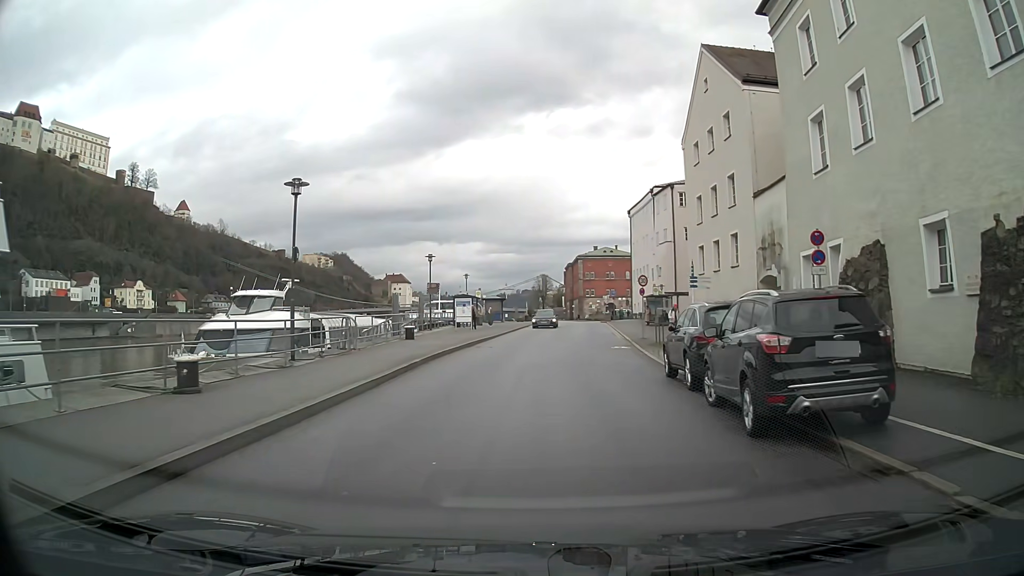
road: residential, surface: asphalt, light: Day
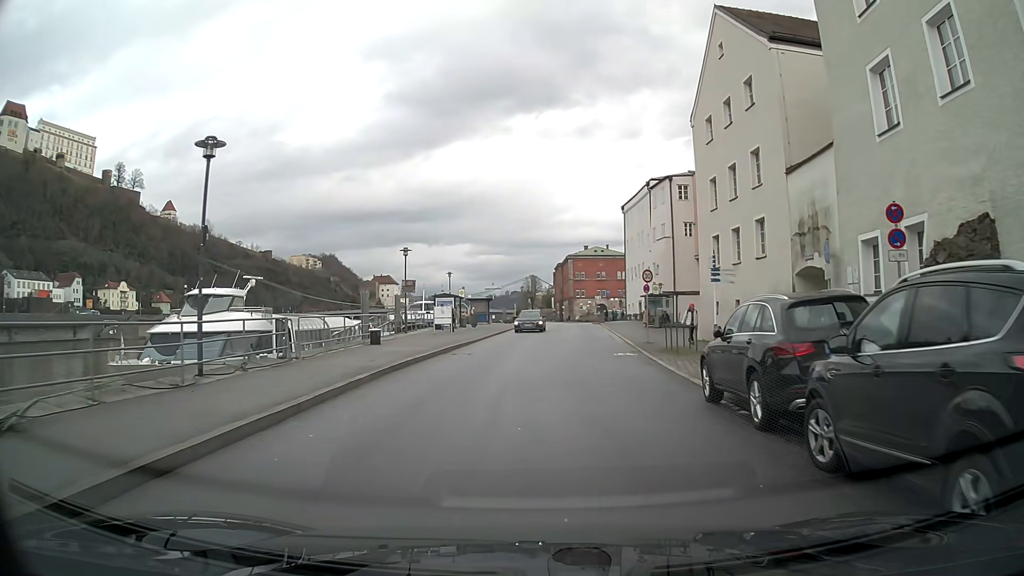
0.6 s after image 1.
(+0.1, +4.7) m; +1°
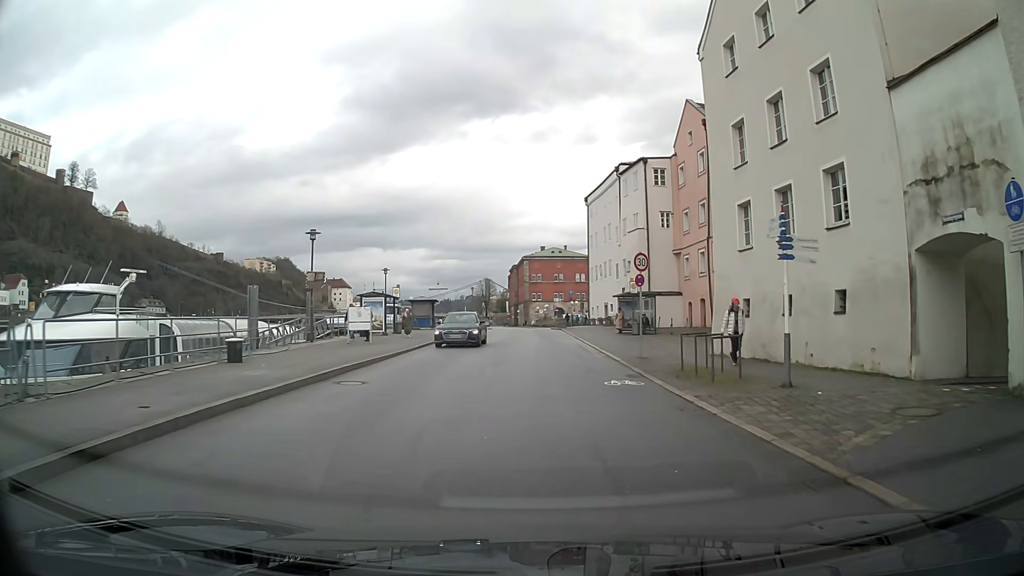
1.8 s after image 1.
(+0.4, +9.3) m; +5°
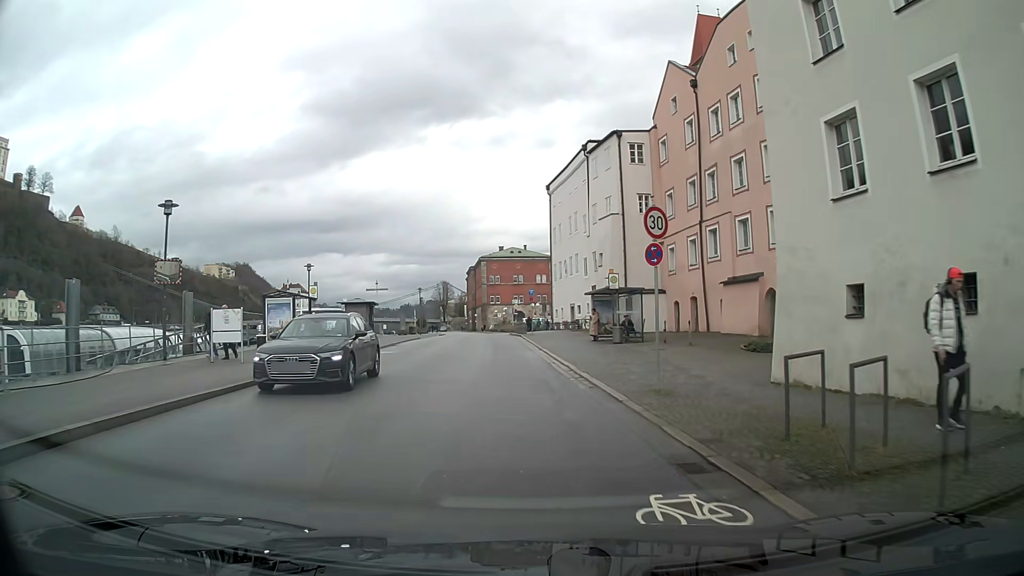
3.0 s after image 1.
(+0.2, +9.2) m; +1°
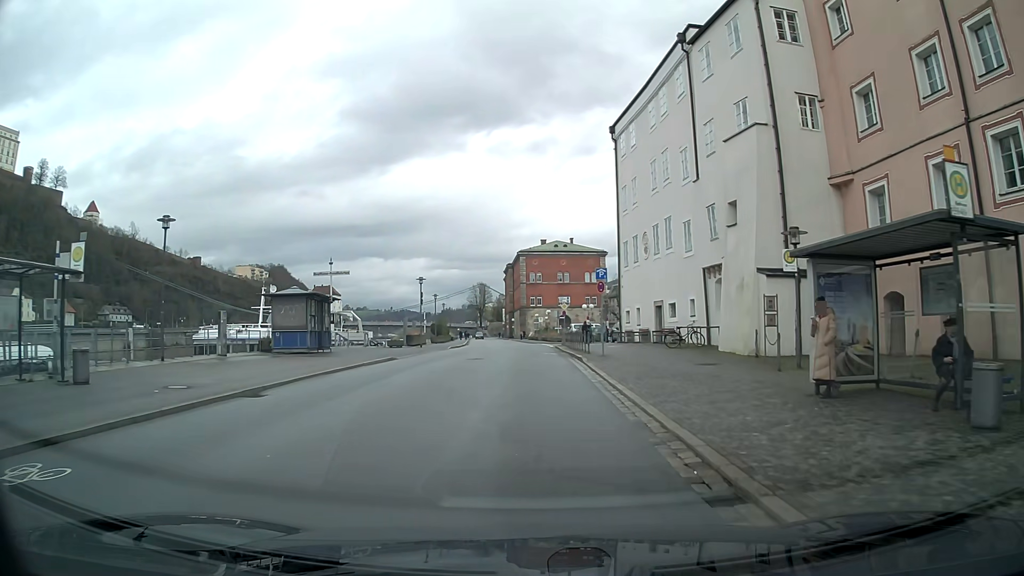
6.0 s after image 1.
(-0.9, +22.7) m; -3°
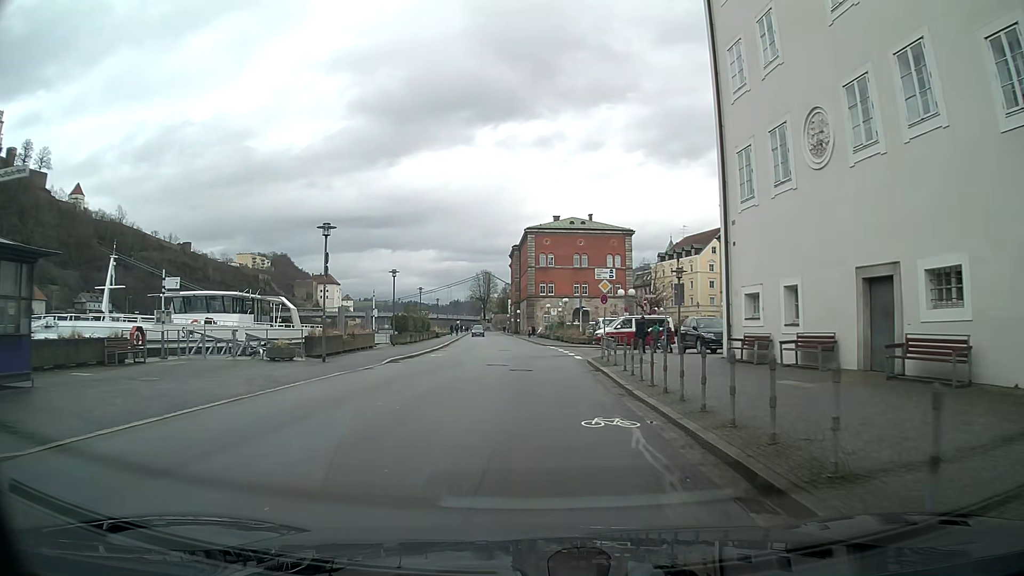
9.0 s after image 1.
(-0.3, +23.0) m; -1°
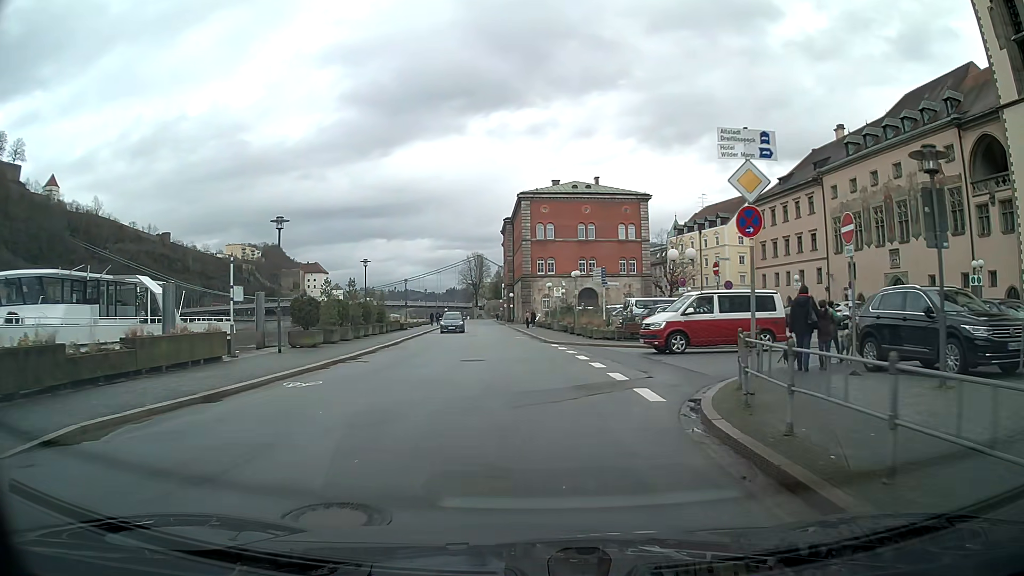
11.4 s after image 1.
(+0.2, +18.8) m; +1°
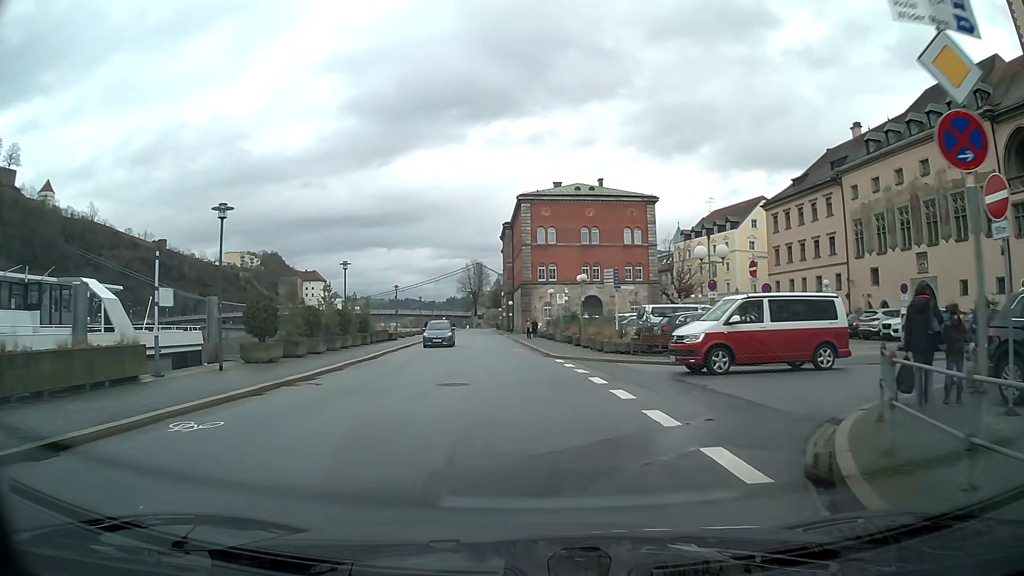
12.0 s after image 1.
(0.0, +4.7) m; -1°
(0, +10) (-1, +20) (-1, +30) (-2, +40) (-3, +50) (-4, +60) (-5, +70) (-5, +80) (-6, +90) (-7, +100) m
